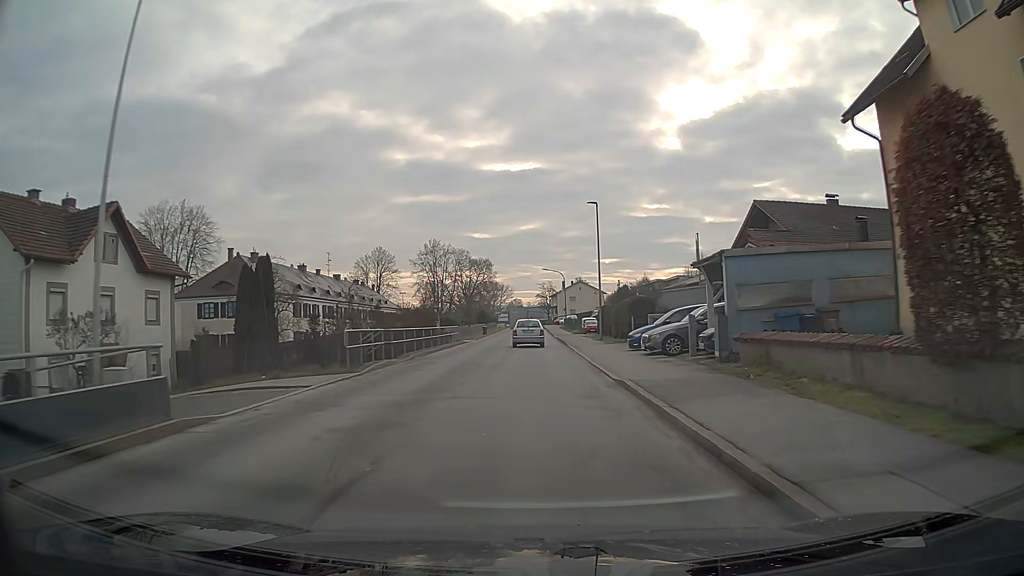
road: unclassified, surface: asphalt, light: Day
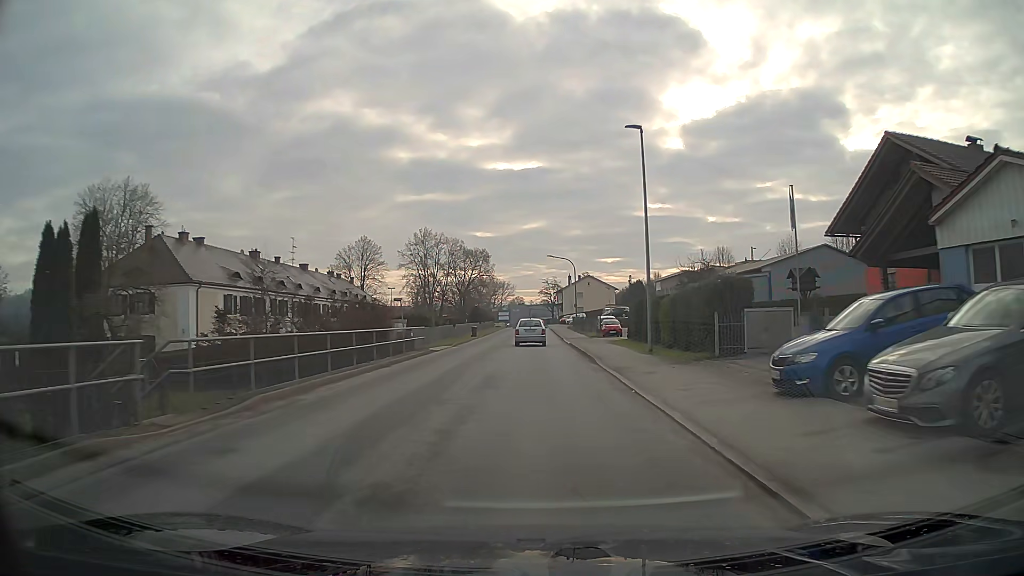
(0.0, +15.9) m; 0°
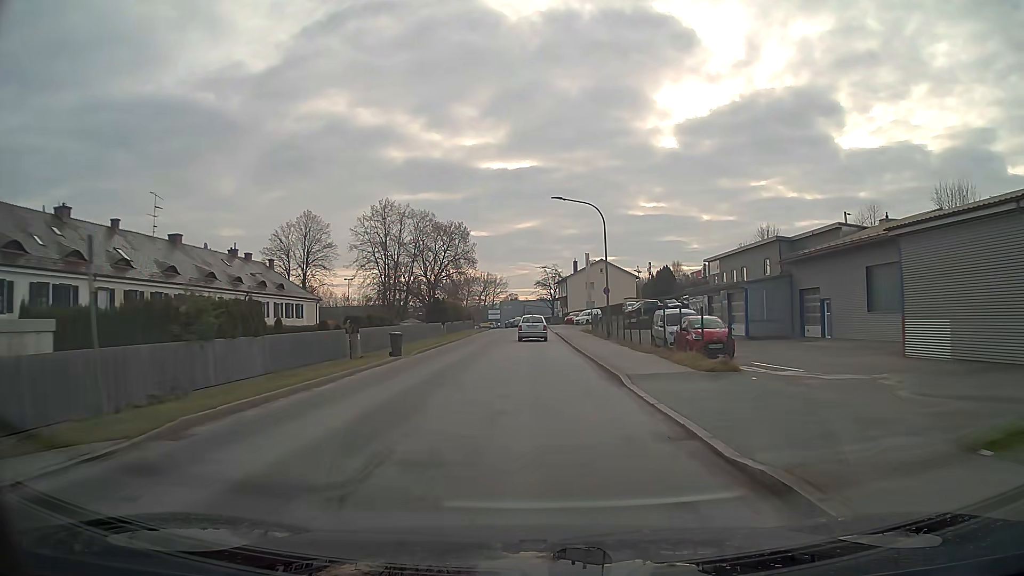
(+0.1, +31.7) m; 0°
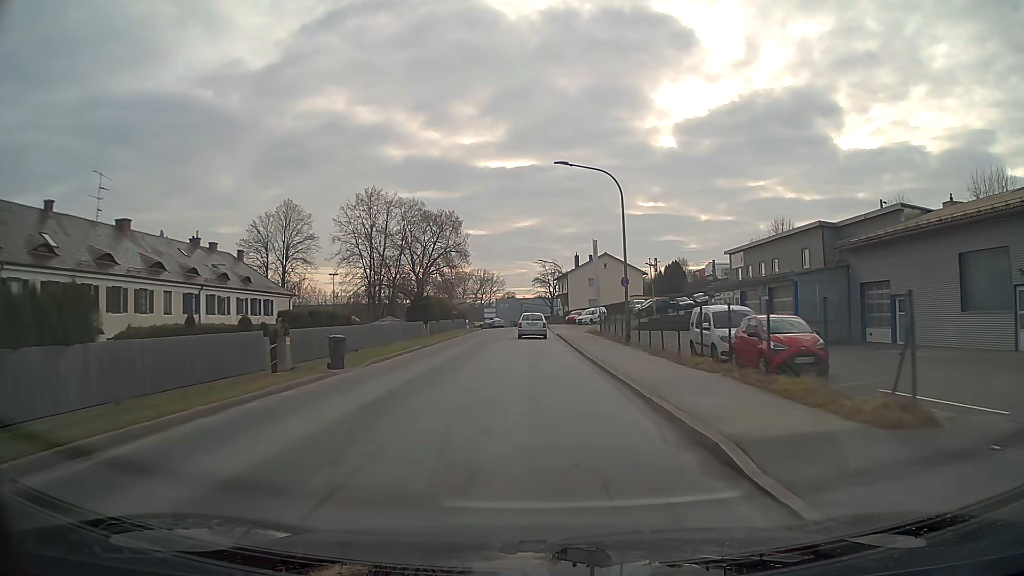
(0.0, +7.8) m; 0°
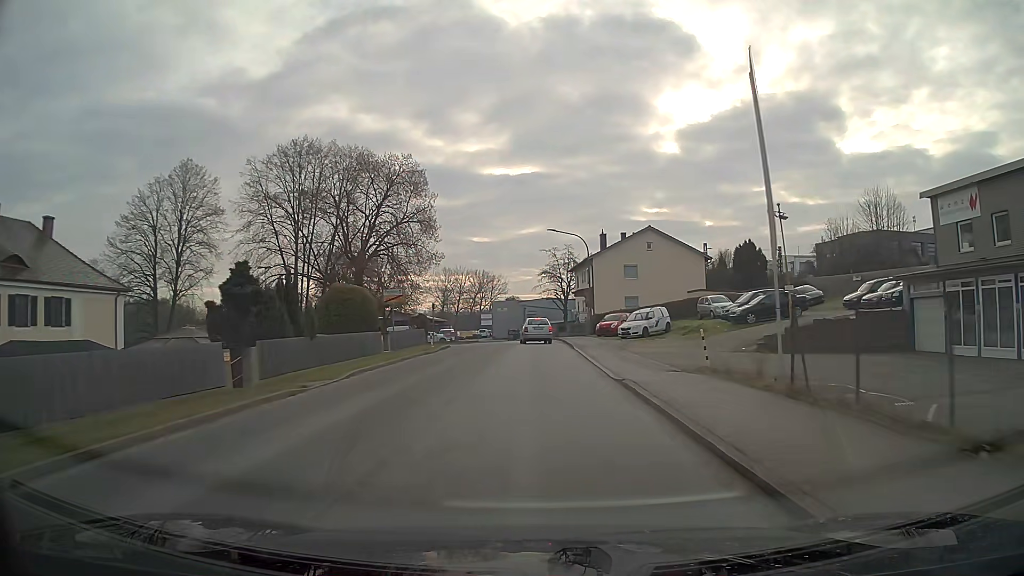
(-0.2, +31.0) m; 0°
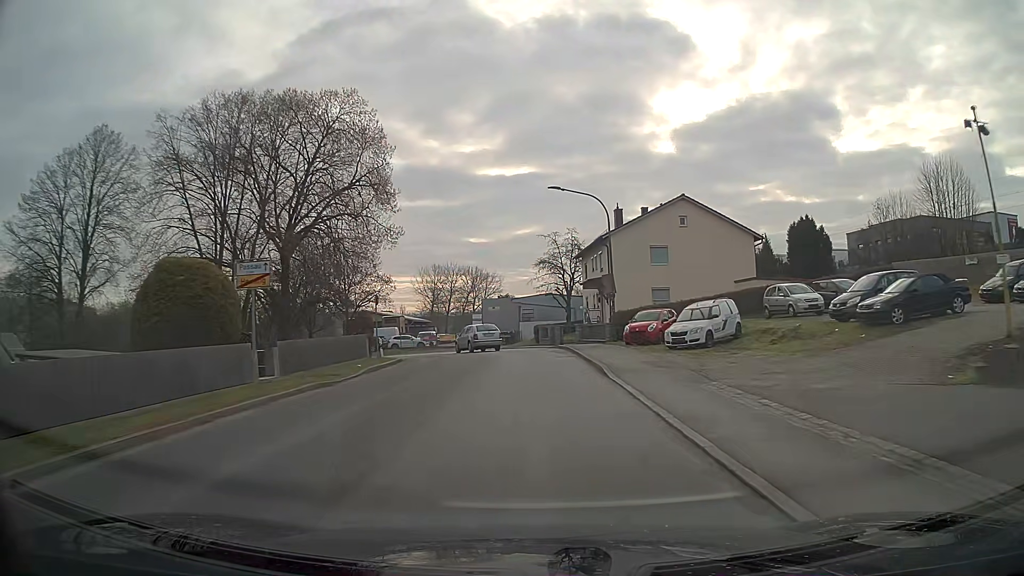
(+0.1, +14.8) m; 0°
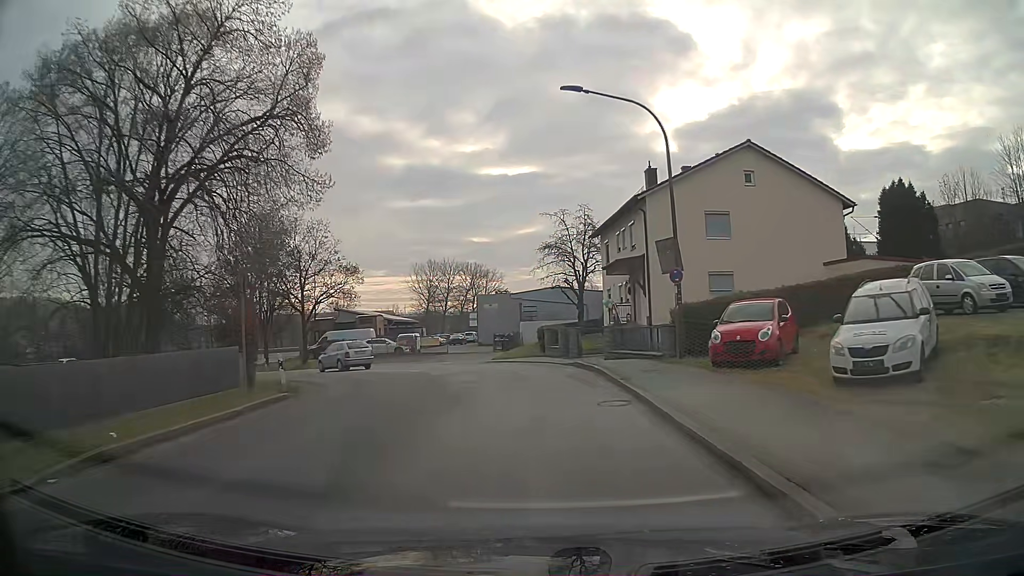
(-0.1, +13.6) m; -1°
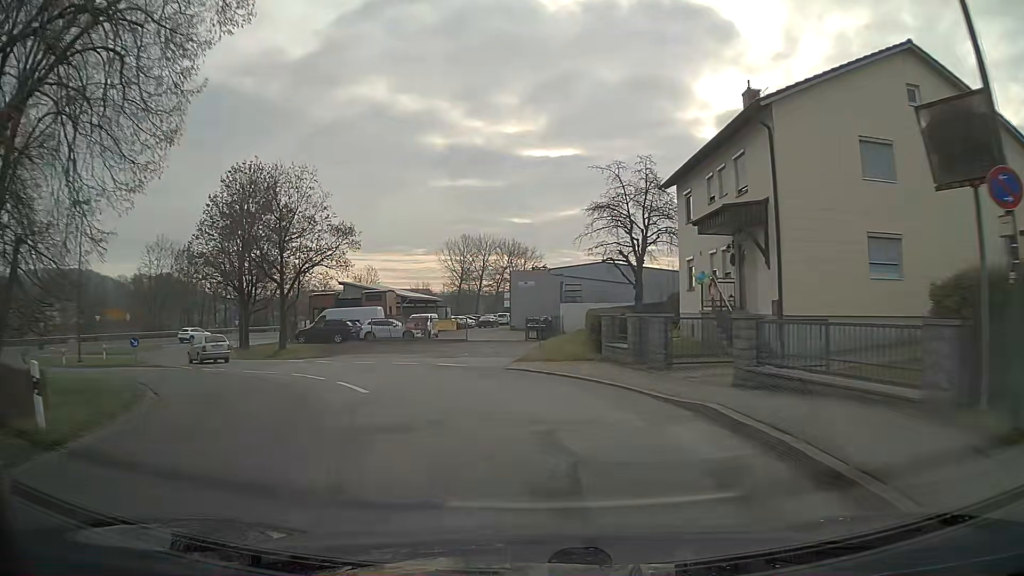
(-0.4, +11.8) m; -6°
